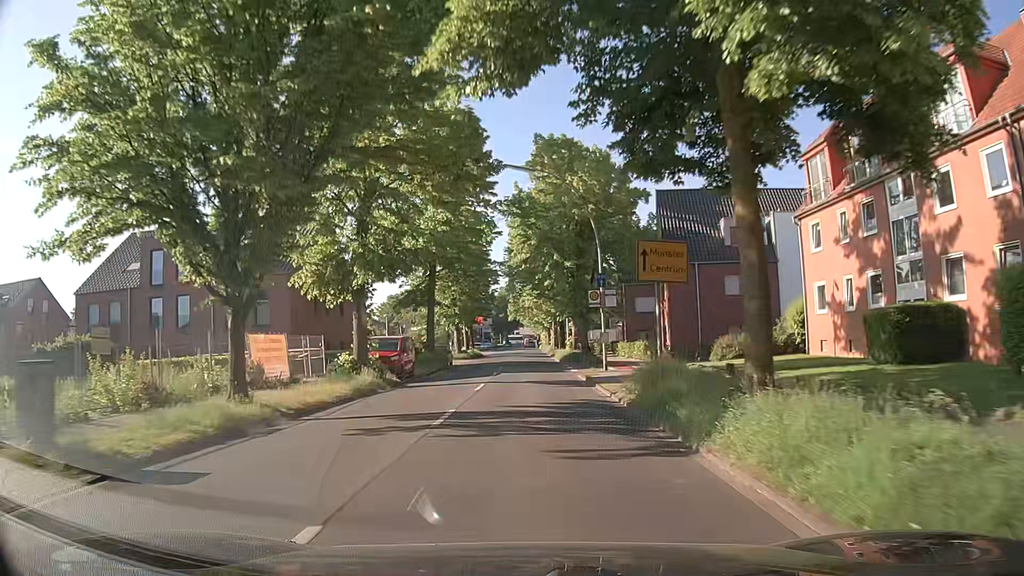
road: secondary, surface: asphalt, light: Day
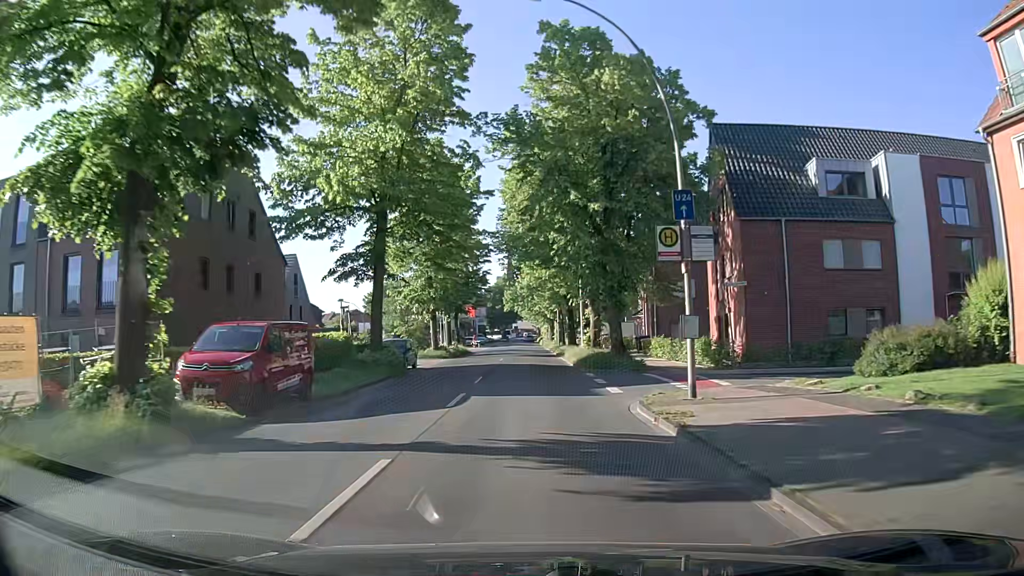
(+0.2, +15.5) m; +1°
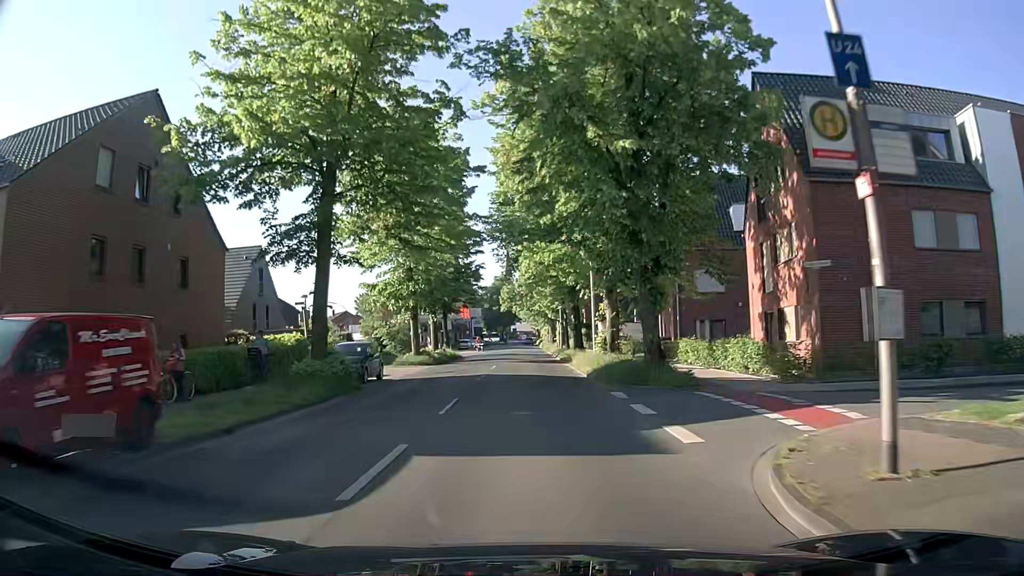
(0.0, +7.8) m; 0°
